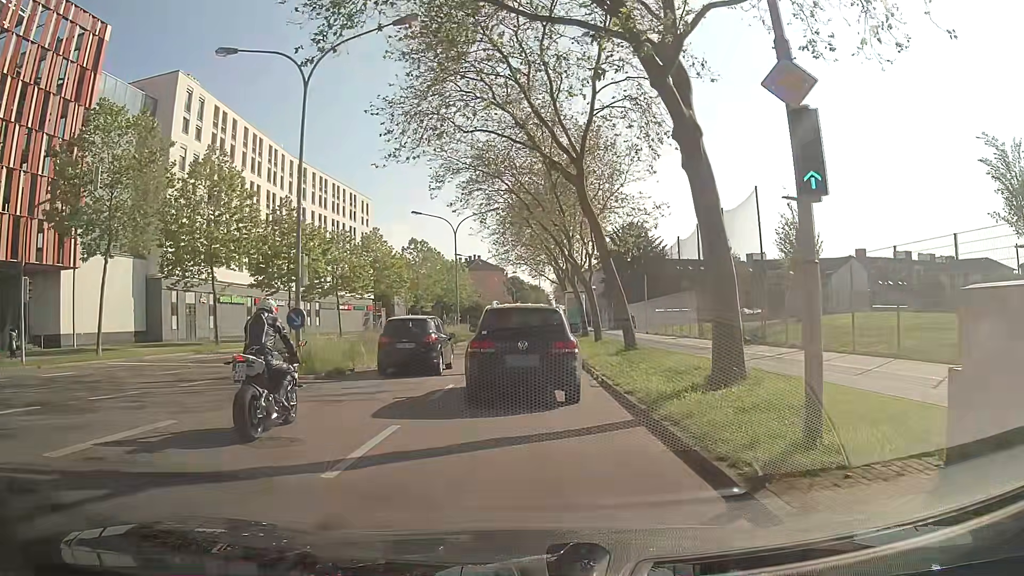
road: secondary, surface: asphalt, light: Day
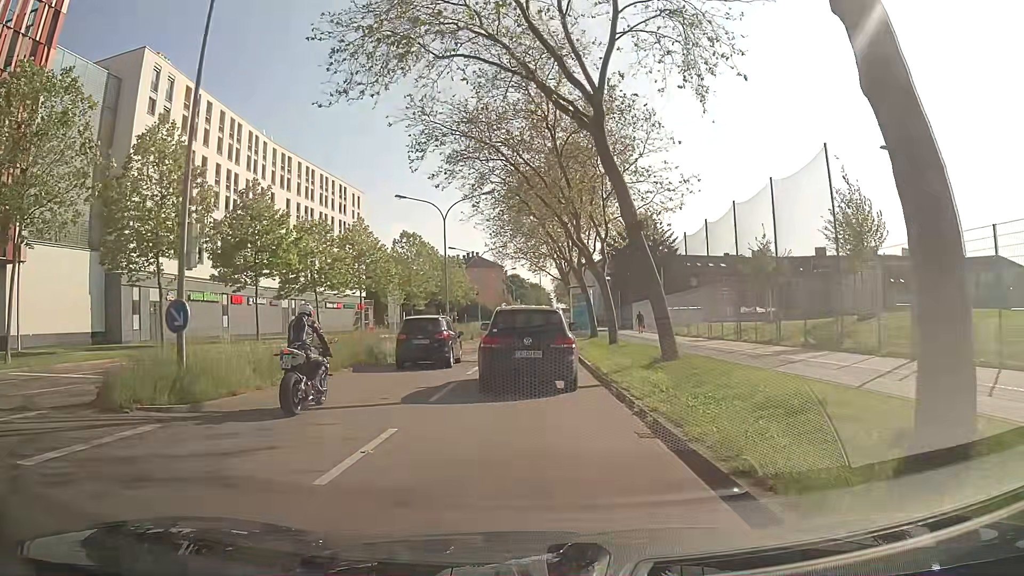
(-0.2, +6.6) m; -1°
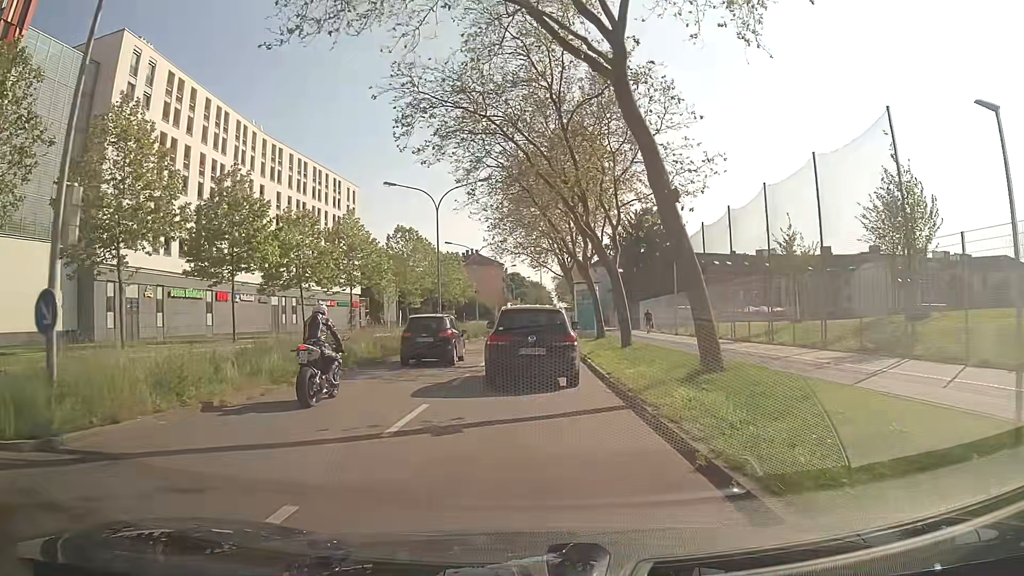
(-0.1, +3.9) m; 0°
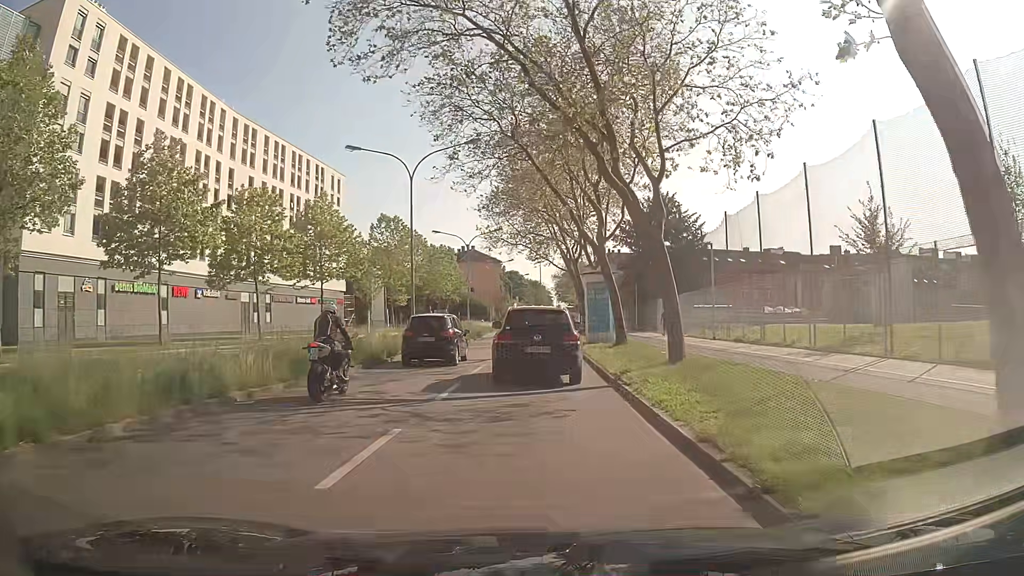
(-0.1, +9.0) m; -1°
